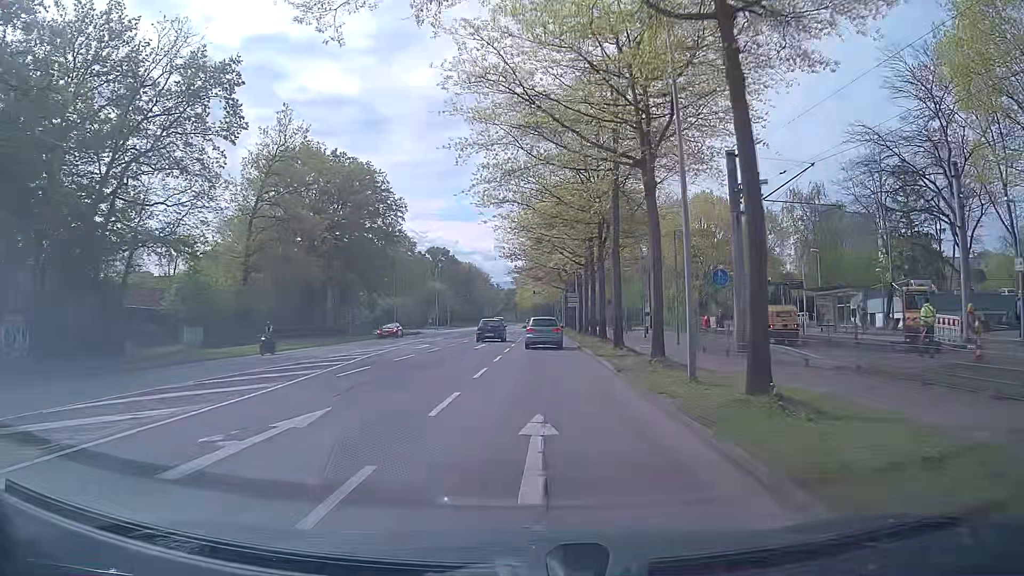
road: secondary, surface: asphalt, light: Day
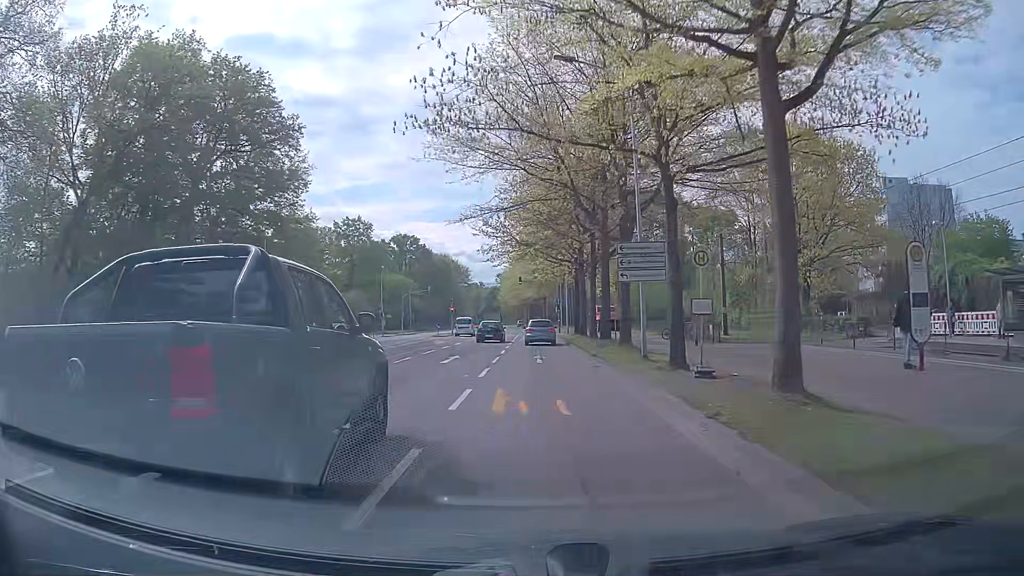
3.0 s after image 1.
(+0.4, +36.6) m; +1°
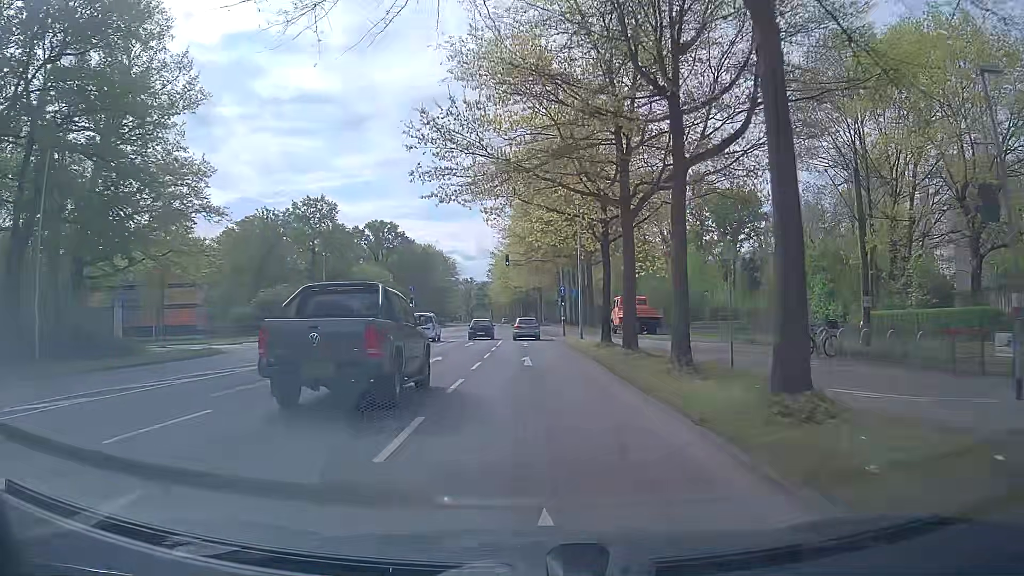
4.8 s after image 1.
(+0.2, +22.0) m; +1°
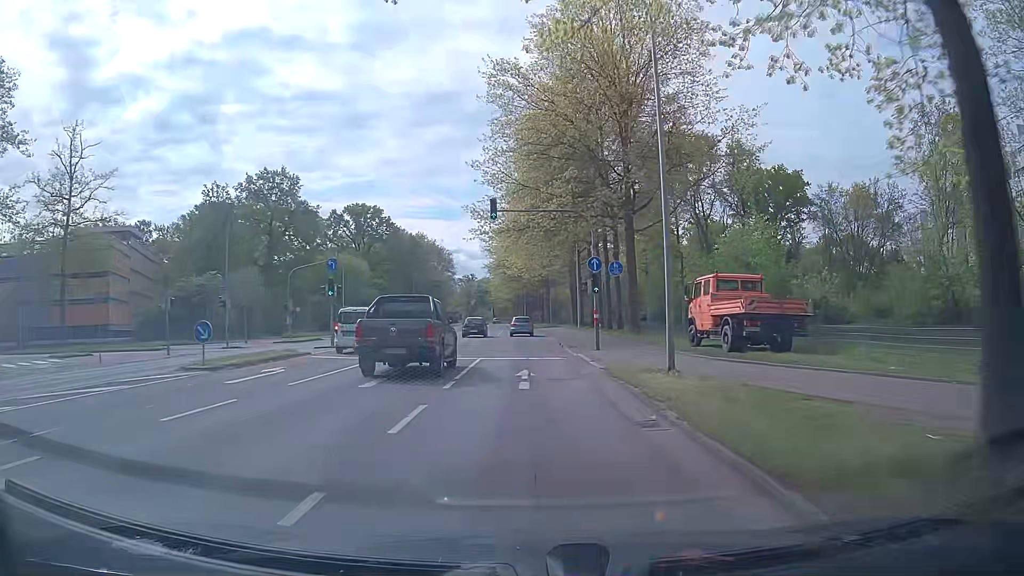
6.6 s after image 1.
(-0.2, +22.4) m; -1°
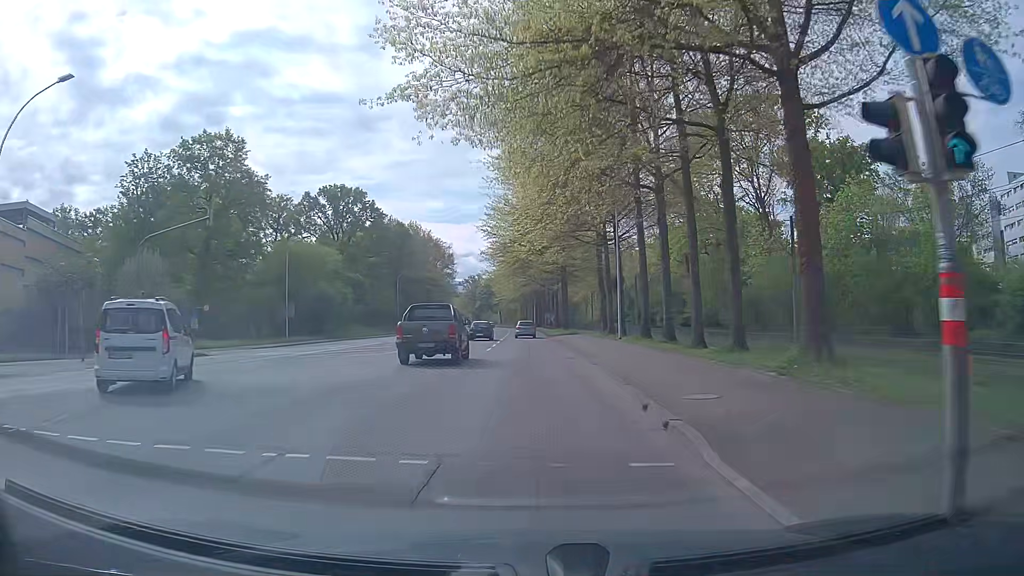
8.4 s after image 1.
(-0.1, +23.0) m; 0°
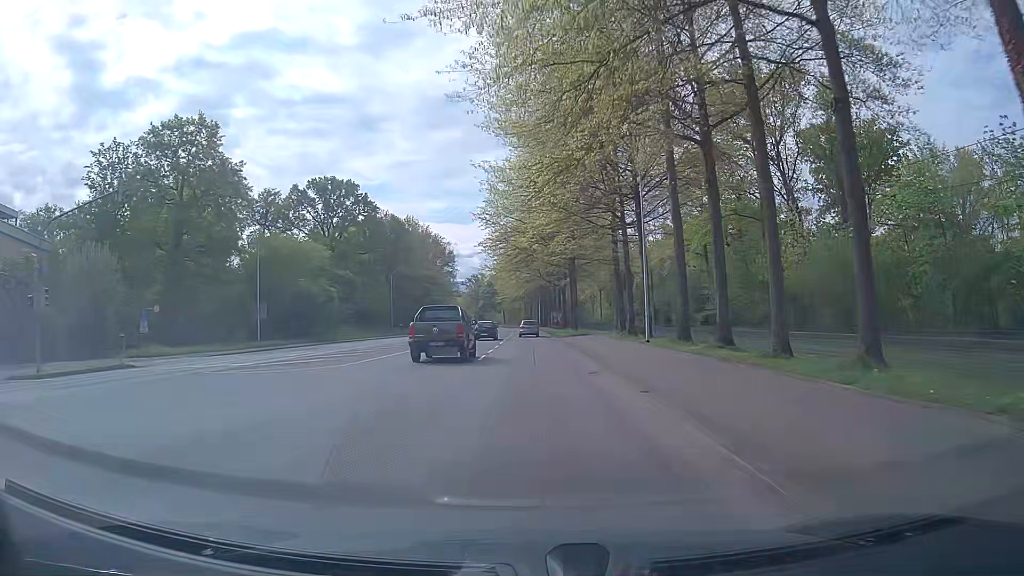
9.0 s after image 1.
(-0.1, +7.8) m; -1°
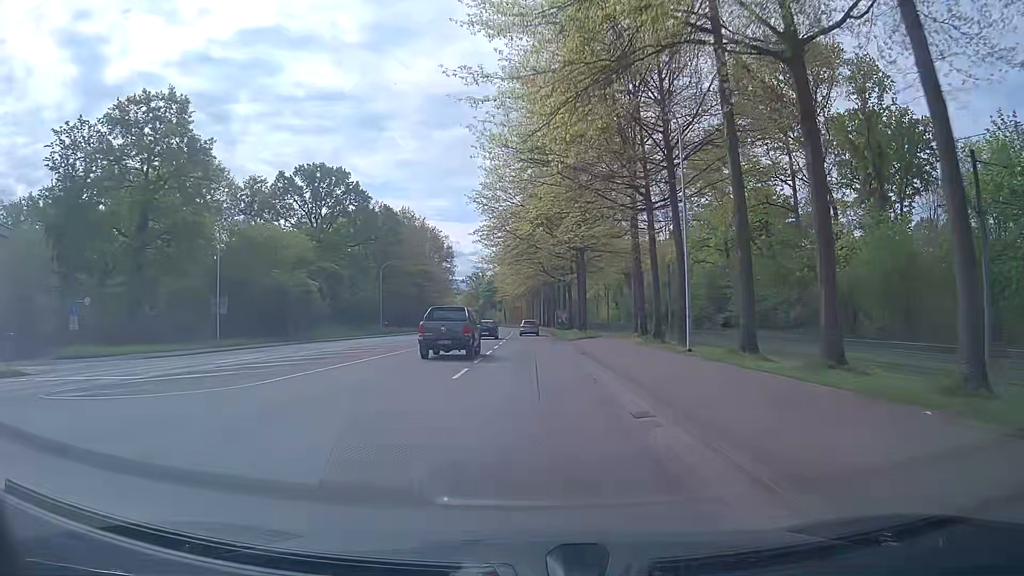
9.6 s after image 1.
(-0.1, +7.9) m; -1°
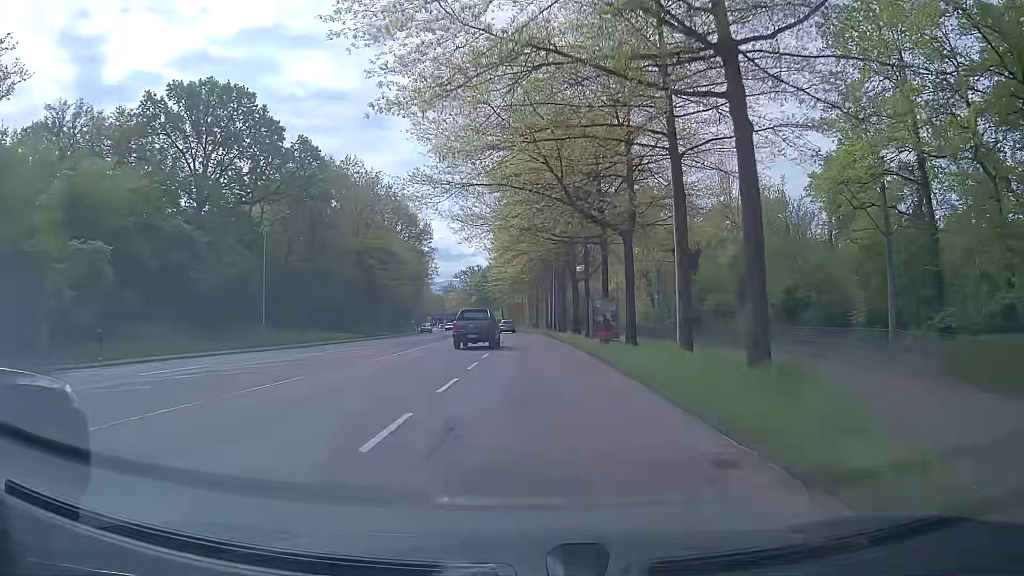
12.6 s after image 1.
(+0.1, +39.8) m; 0°
(0, +10) (0, +20) (0, +30) (-1, +40) (-1, +50) (-1, +60) (-2, +70) (-3, +80) (-4, +90) (-6, +100) m
